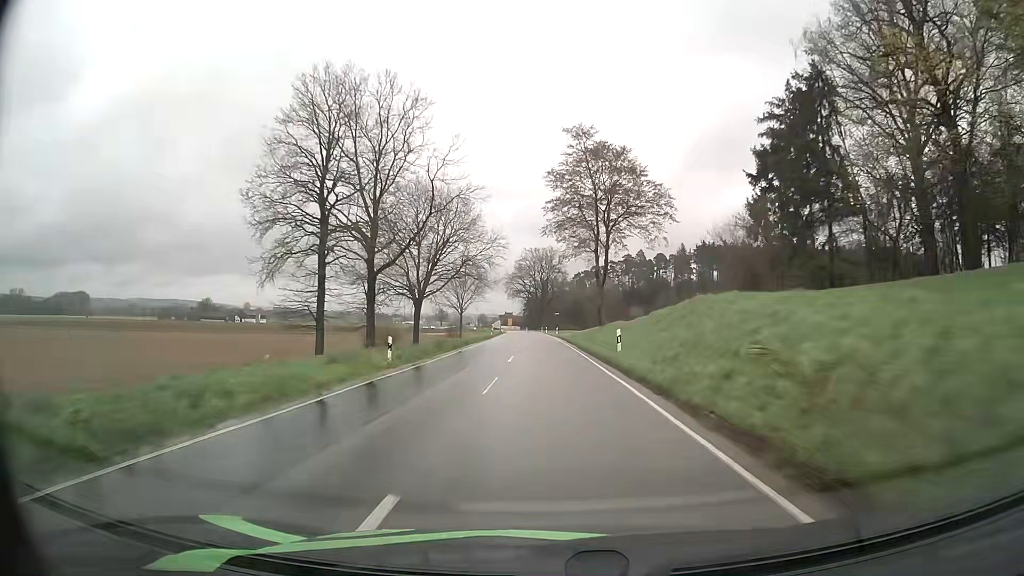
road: secondary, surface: asphalt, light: Day
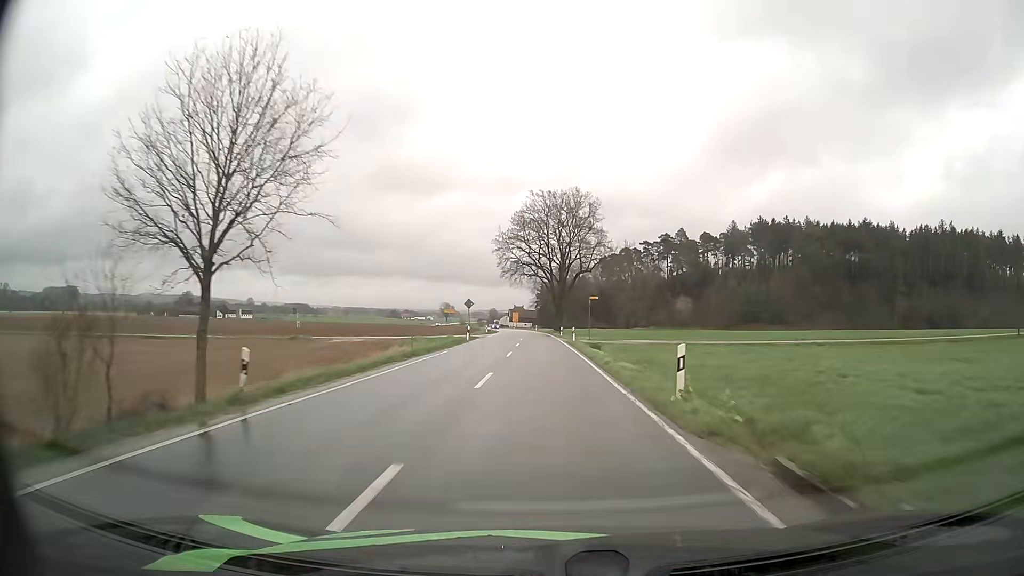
(-0.8, +67.6) m; -1°
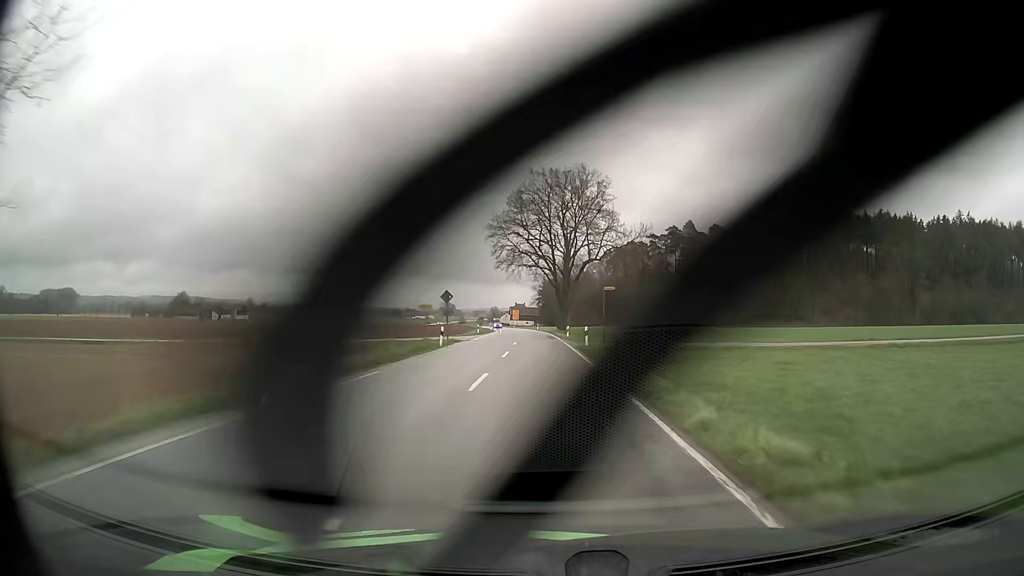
(-0.1, +13.0) m; 0°
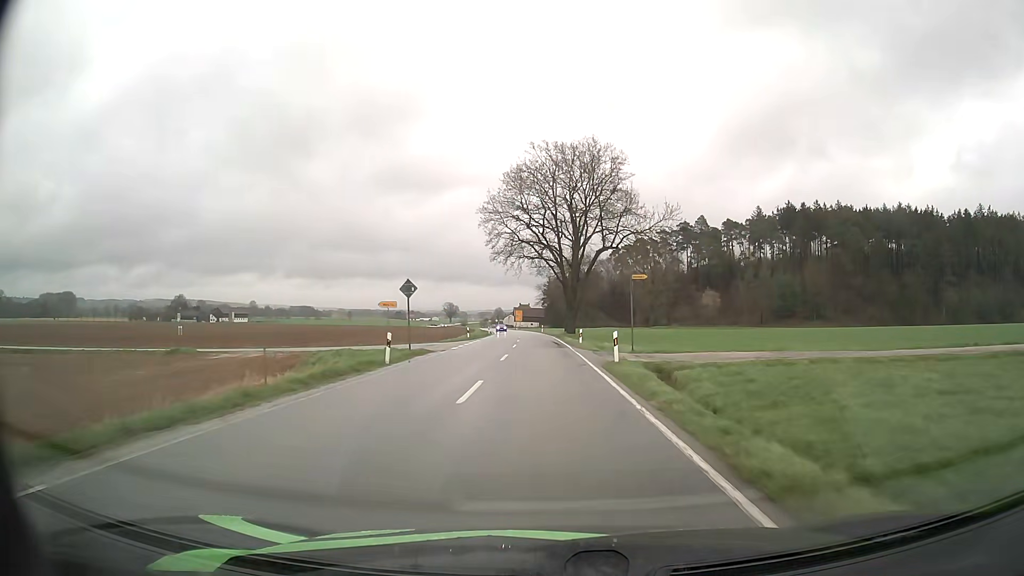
(-0.1, +12.8) m; -1°
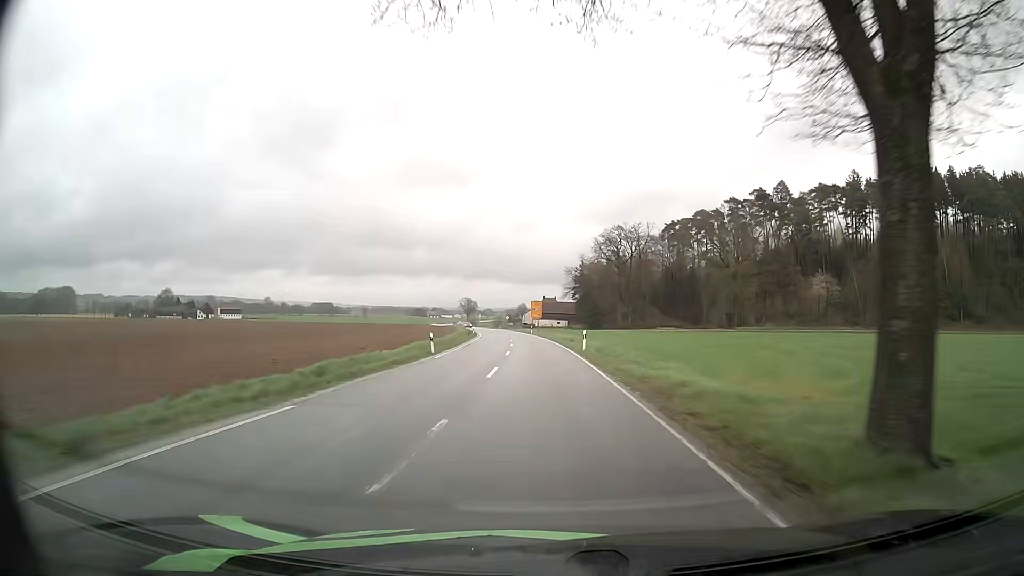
(-1.1, +63.0) m; -2°
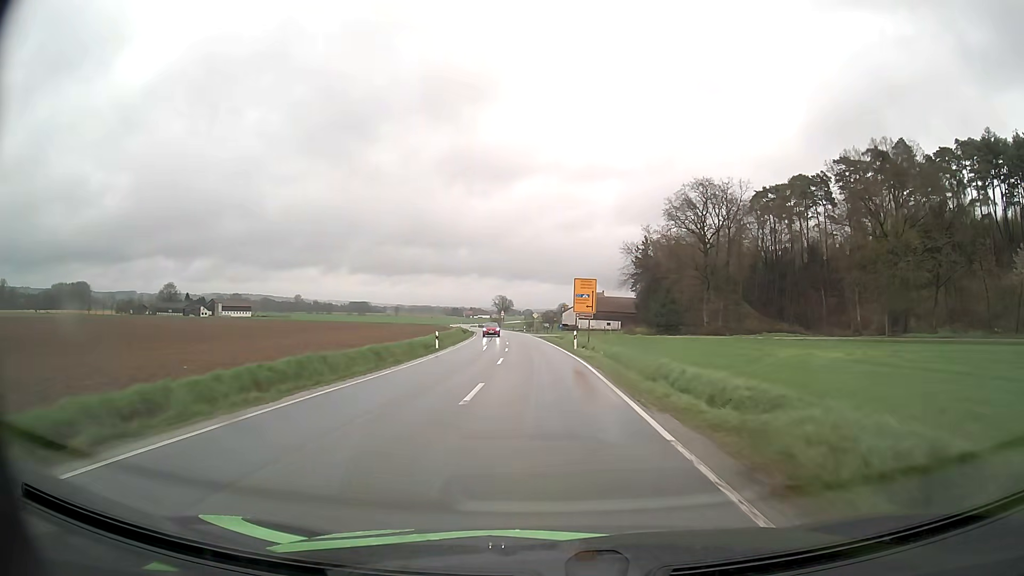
(-1.2, +51.2) m; -3°
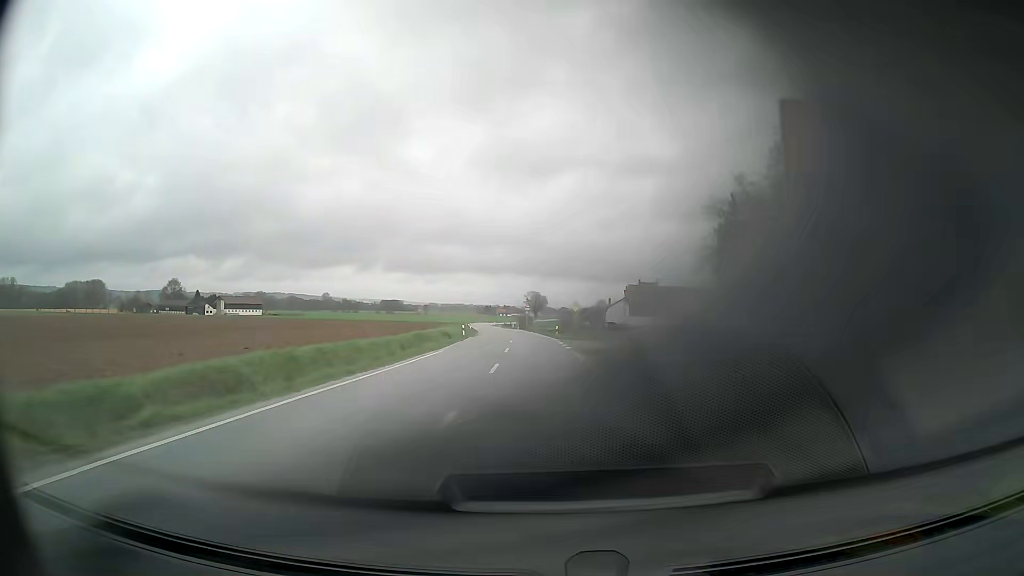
(-1.0, +38.9) m; -3°
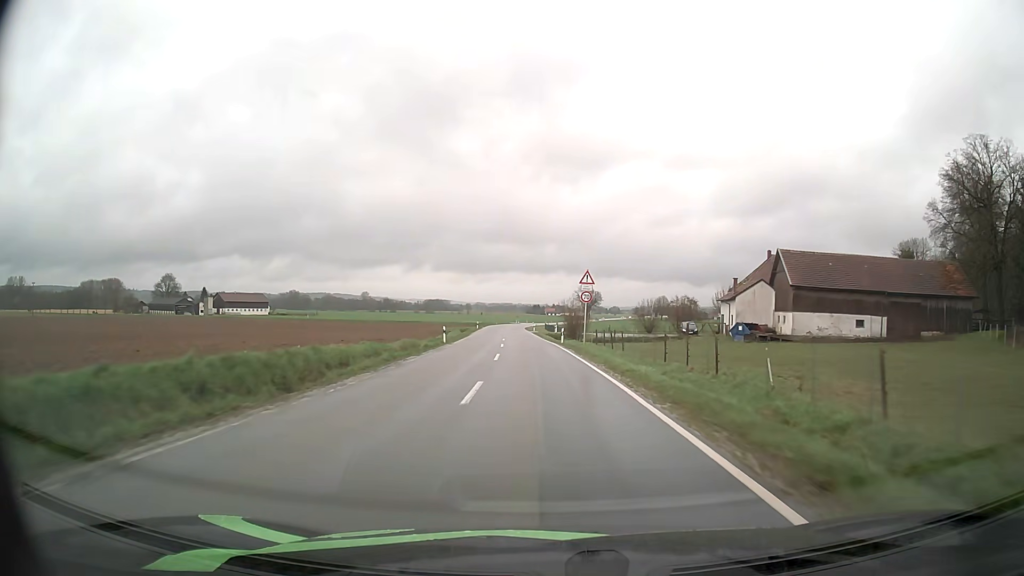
(-2.3, +63.8) m; -4°
(0, +10) (0, +20) (-1, +30) (-1, +40) (-2, +50) (-2, +60) (-3, +70) (-4, +80) (-4, +90) (-5, +100) m
